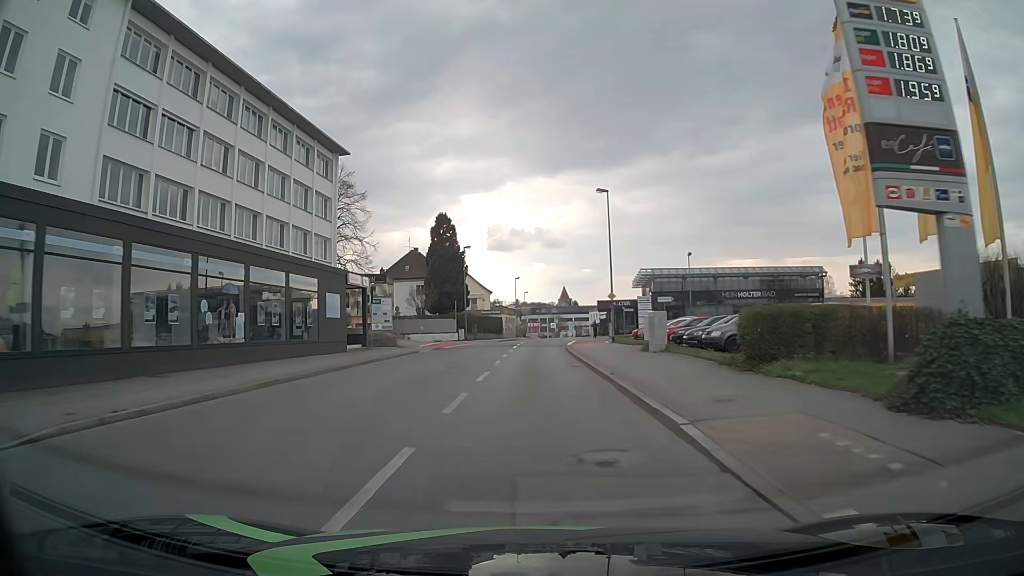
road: tertiary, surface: asphalt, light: Day
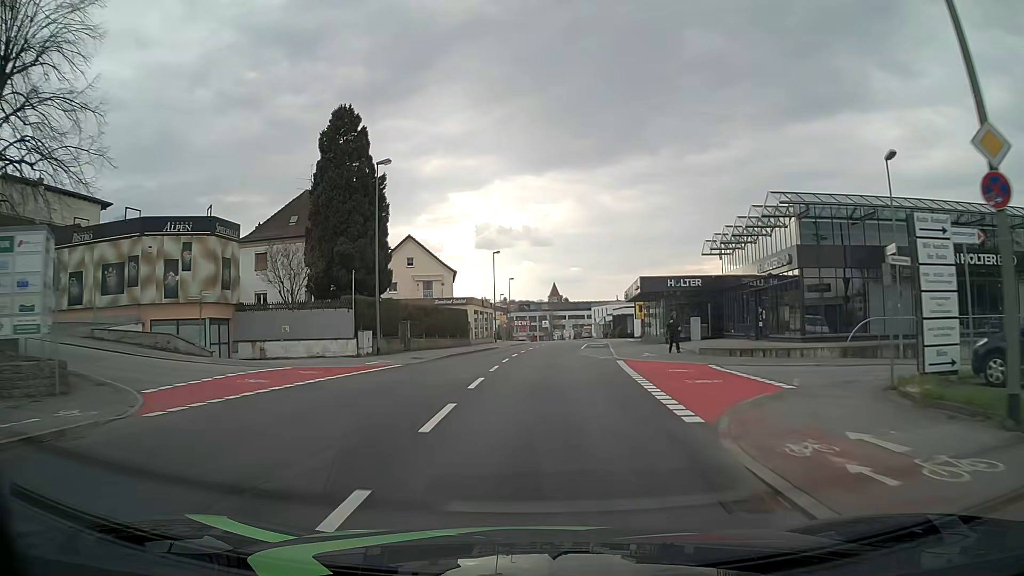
(+0.1, +38.4) m; +1°
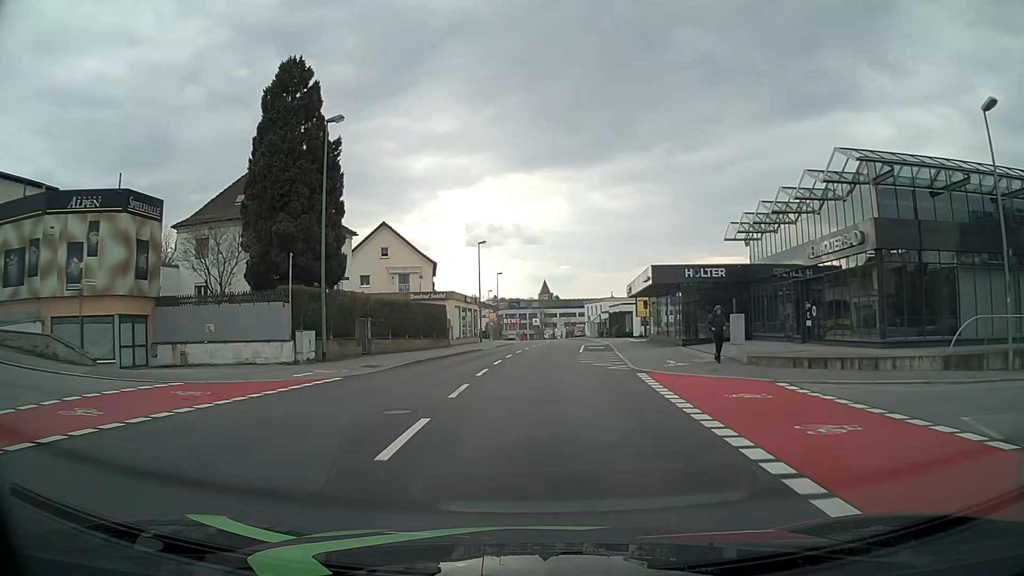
(0.0, +7.7) m; +1°
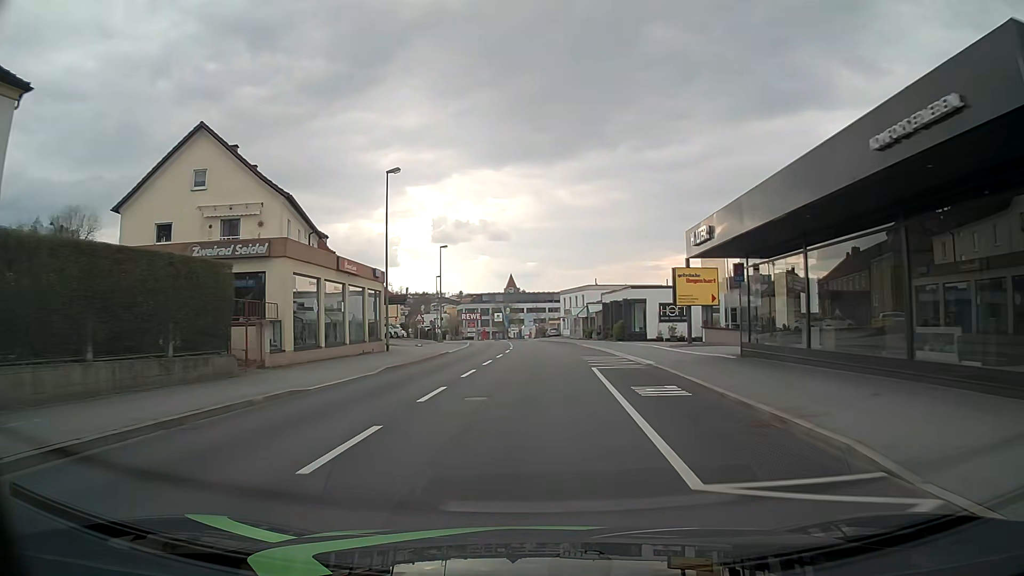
(+0.6, +30.7) m; +3°
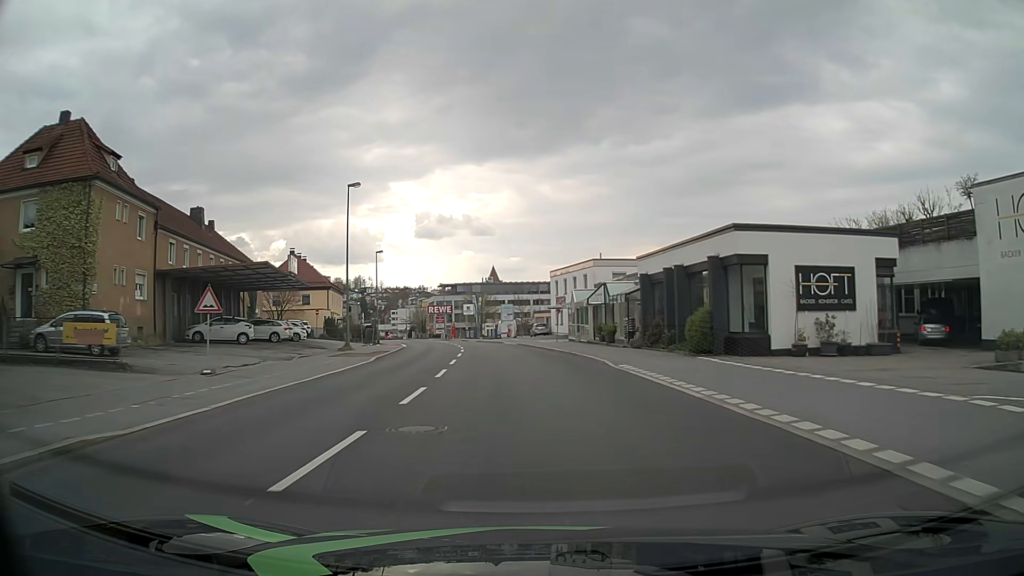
(+0.2, +30.7) m; +1°
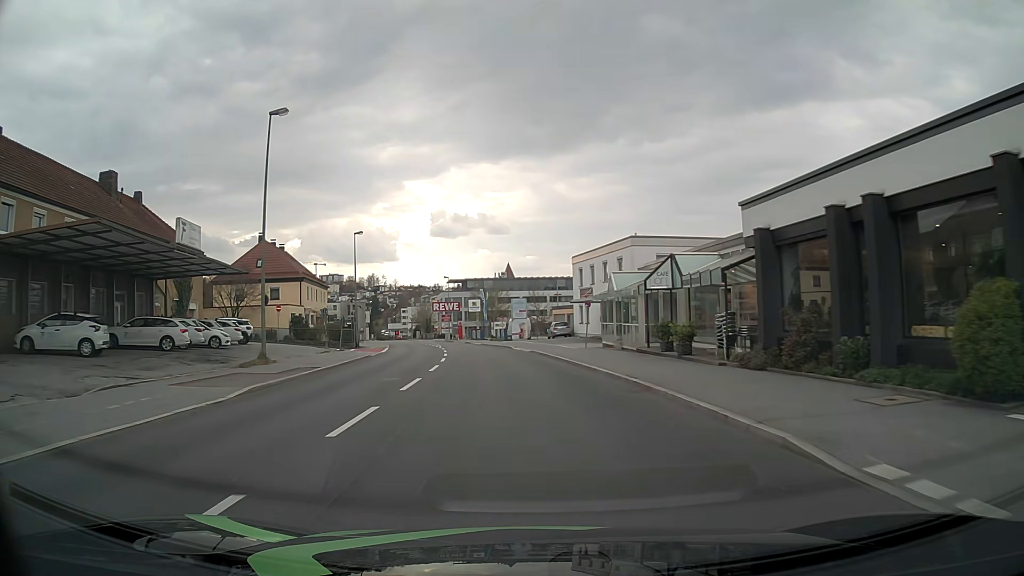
(-0.1, +15.3) m; -1°
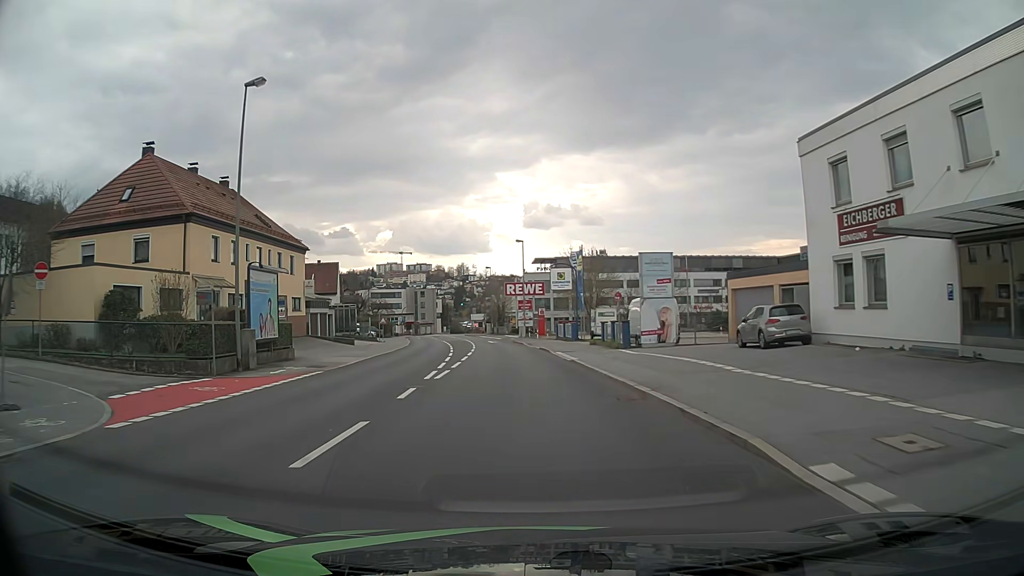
(-2.7, +38.3) m; -8°
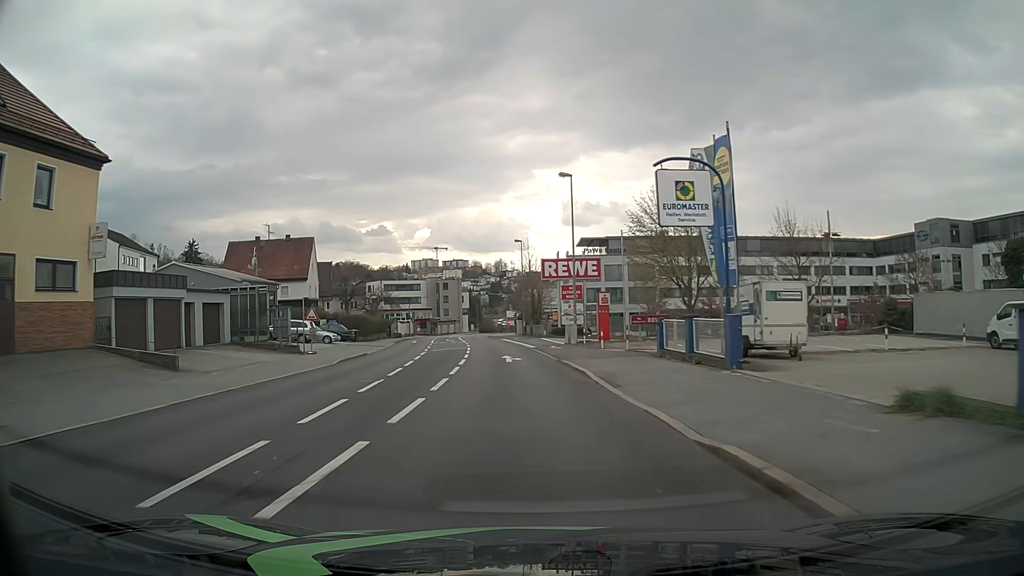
(-1.0, +30.7) m; -3°
(0, +10) (0, +20) (-1, +30) (-2, +40) (-3, +50) (-4, +60) (-6, +70) (-7, +80) (-8, +90) (-8, +100) m
